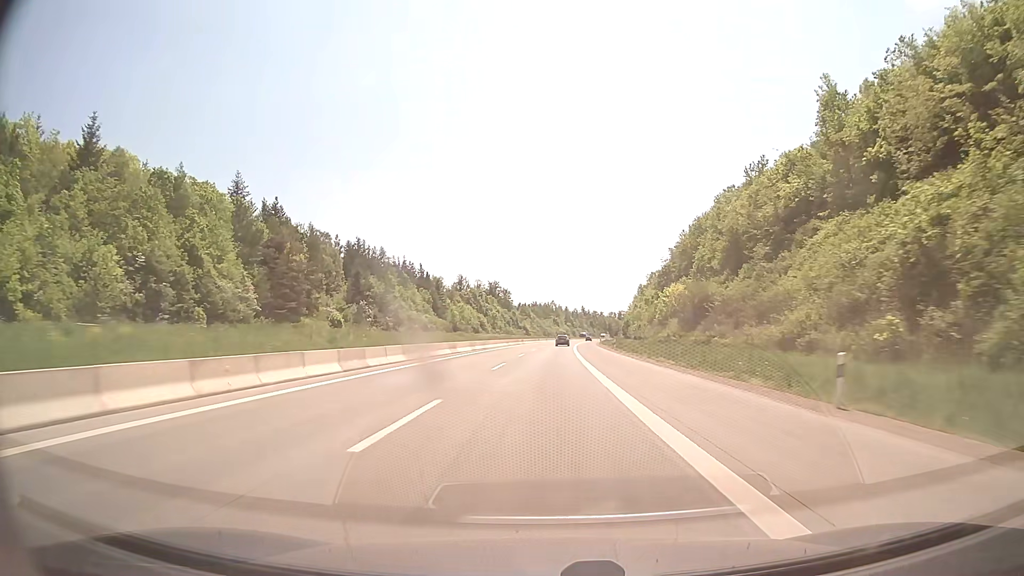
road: motorway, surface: concrete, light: Day
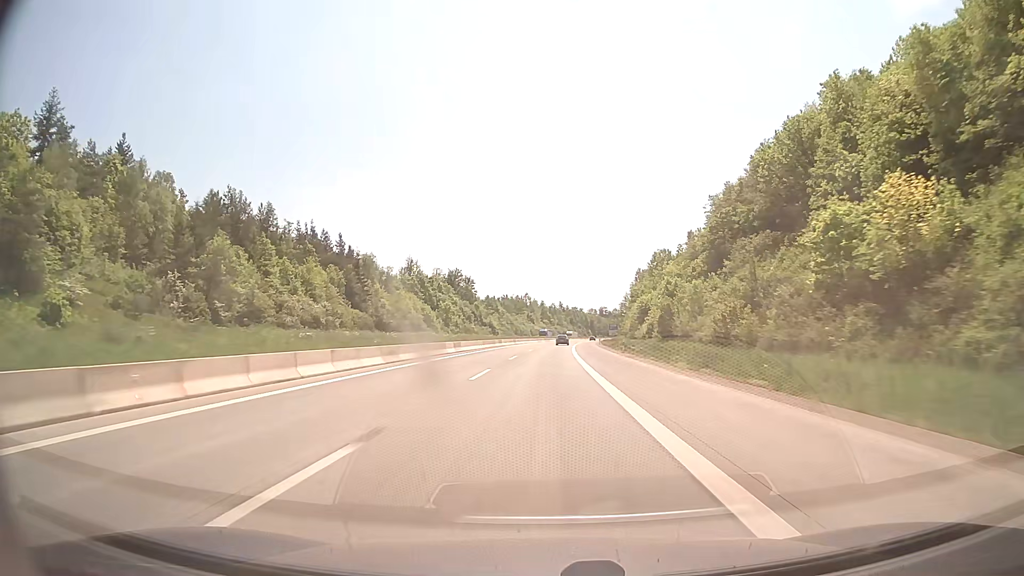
(+1.2, +59.6) m; +2°
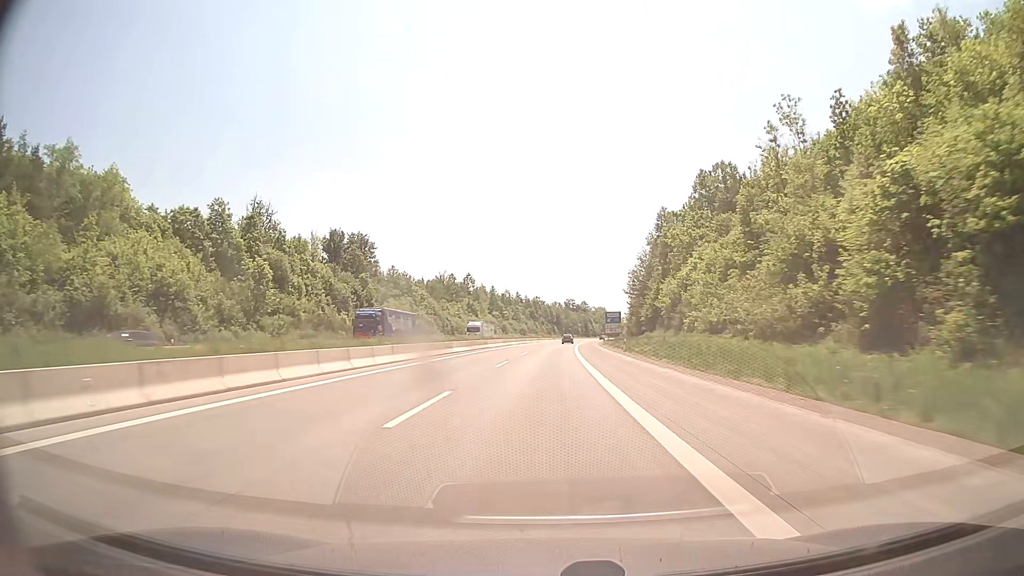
(+3.0, +99.3) m; +3°
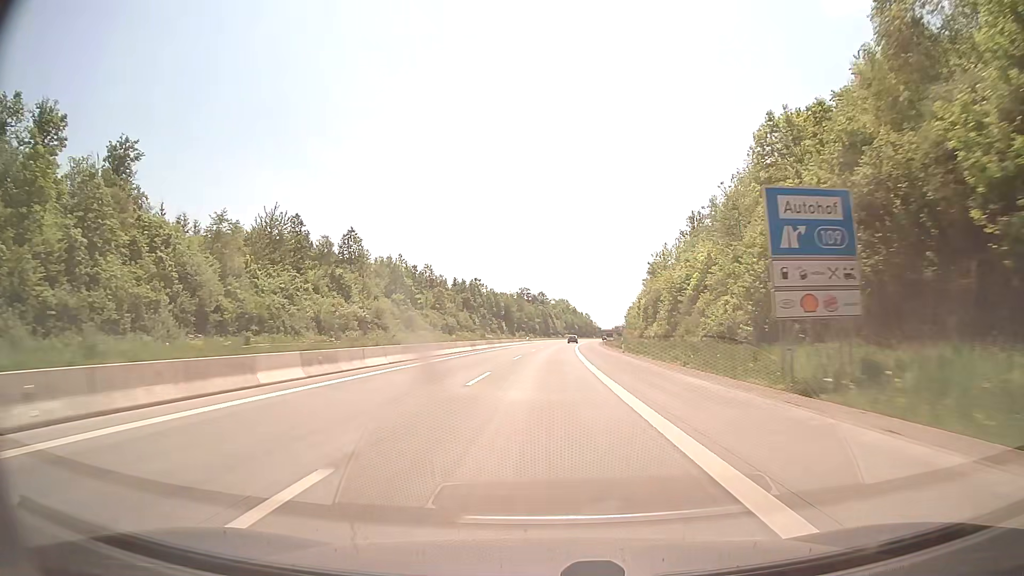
(+3.3, +99.3) m; +4°
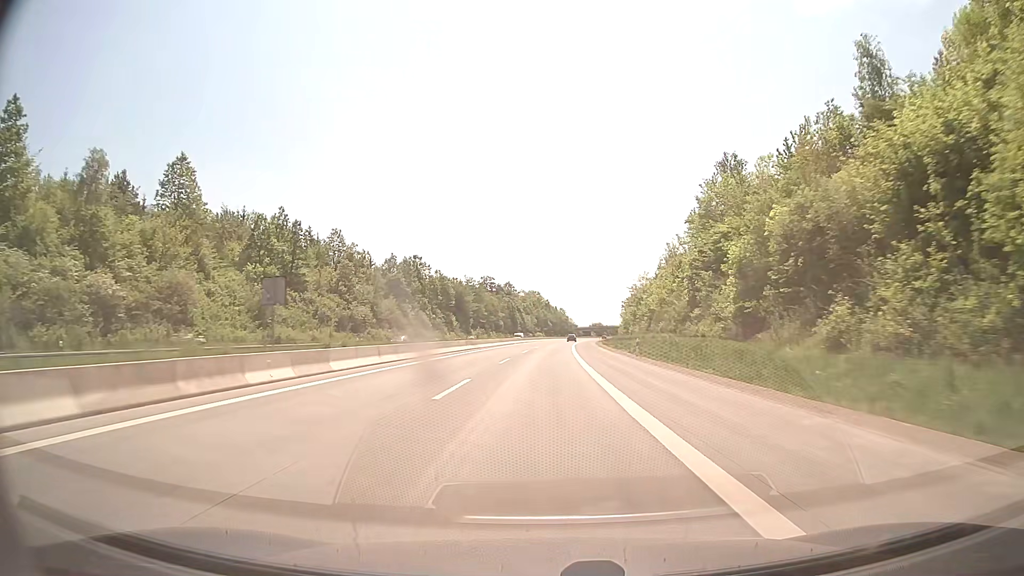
(+1.3, +59.6) m; +3°
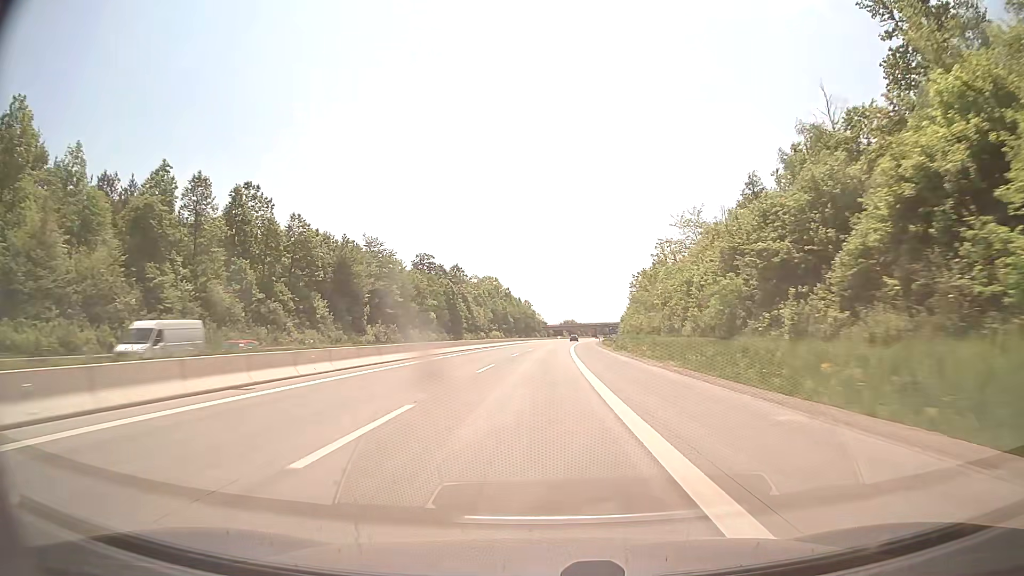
(+2.1, +79.5) m; +3°
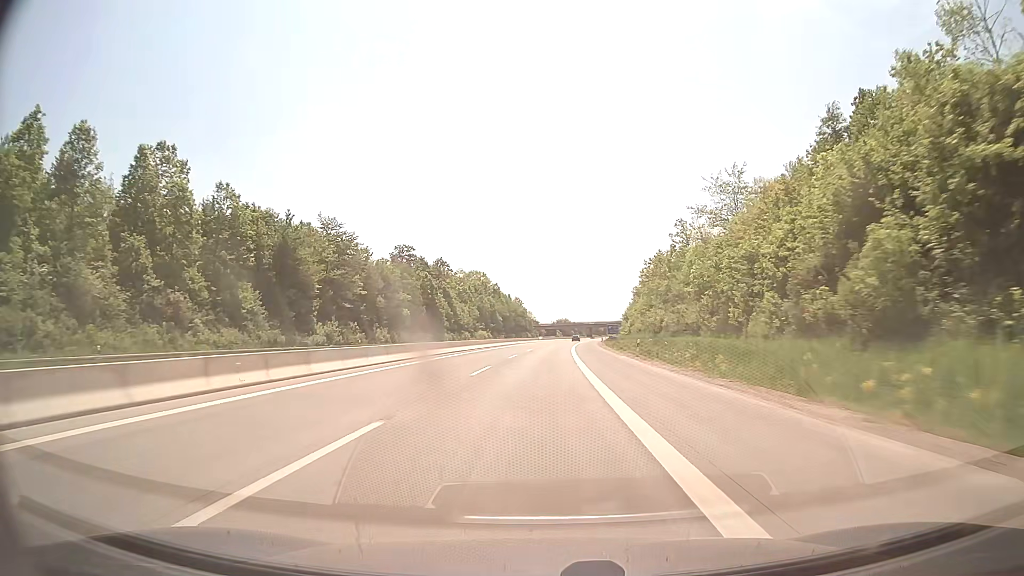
(+0.2, +19.9) m; +1°
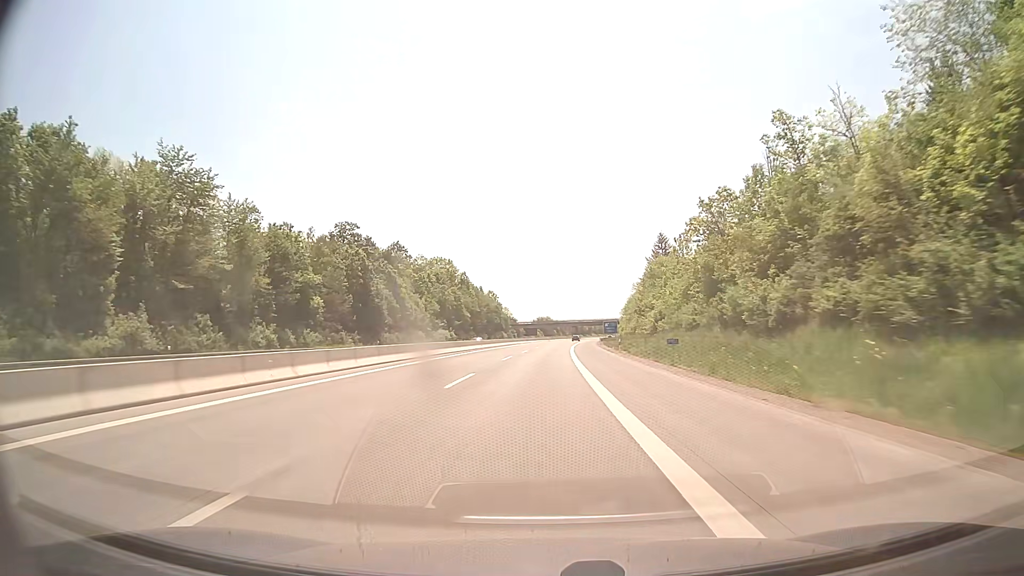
(+0.6, +39.7) m; +2°
(0, +10) (0, +20) (0, +30) (0, +40) (+1, +50) (+1, +60) (+1, +70) (+2, +80) (+2, +90) (+3, +100) m
